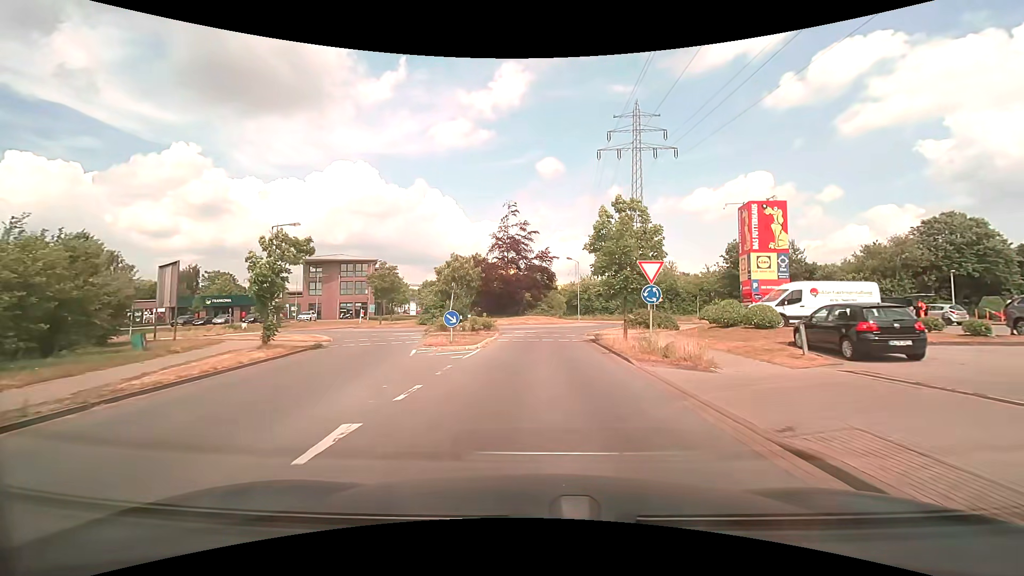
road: residential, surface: asphalt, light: Day
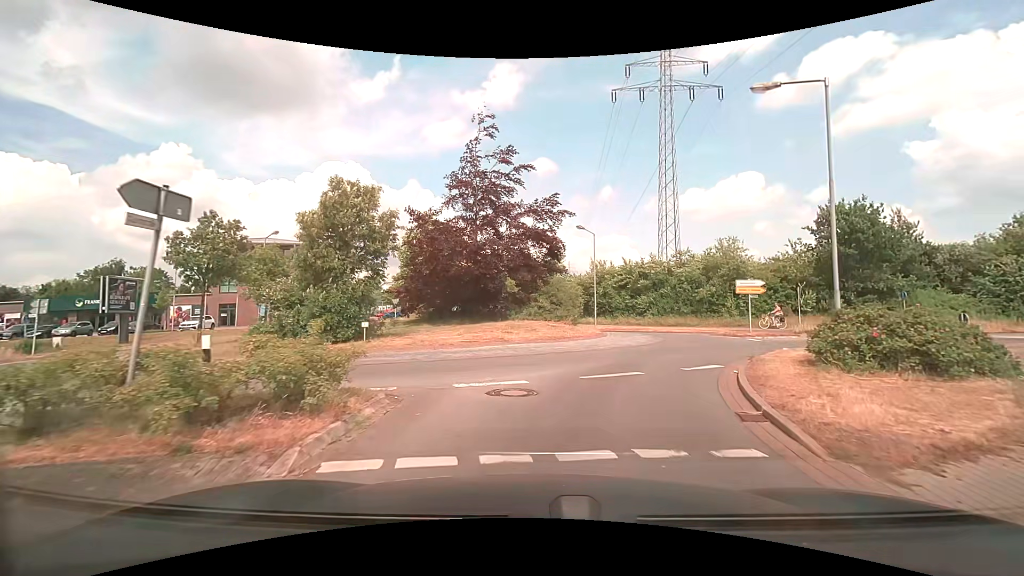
(+0.1, +22.9) m; +1°
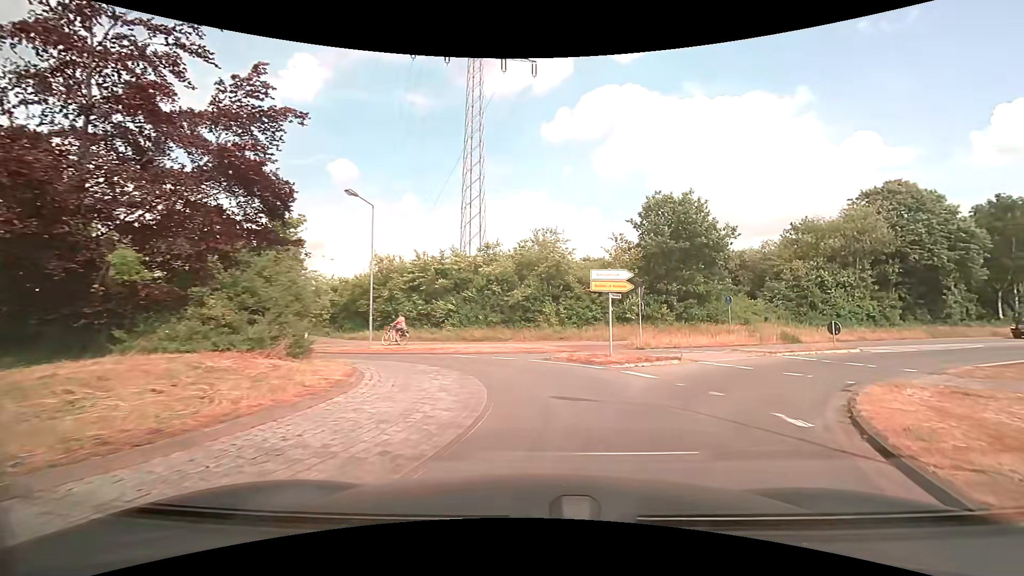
(+2.0, +13.0) m; +24°
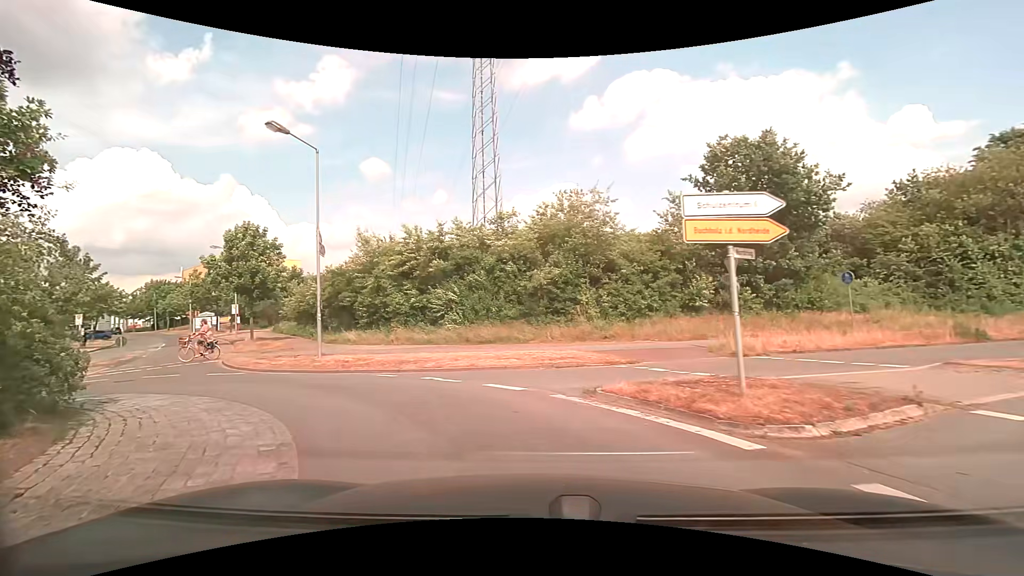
(+0.2, +9.2) m; -5°
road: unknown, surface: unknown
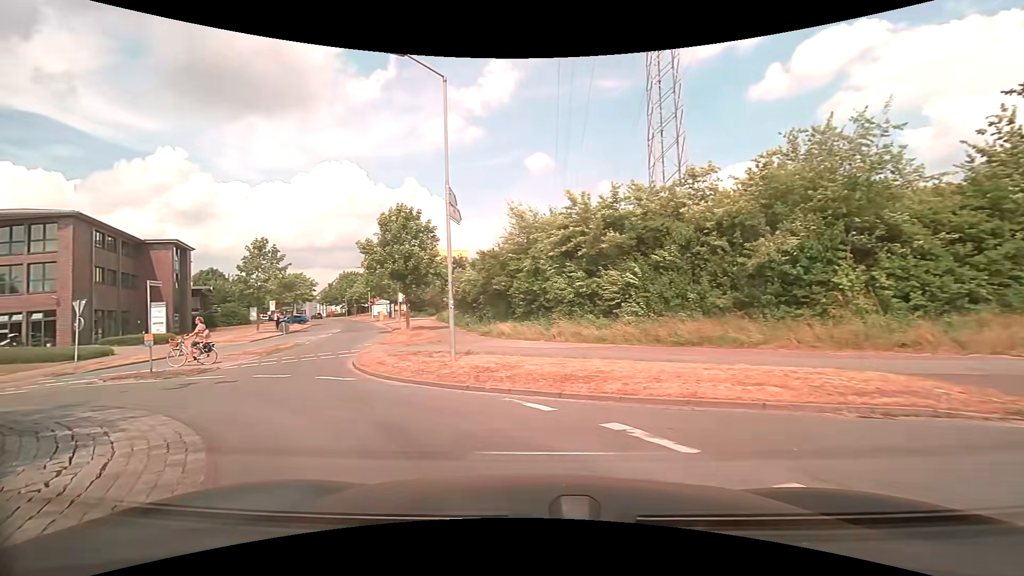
(-0.9, +6.0) m; -18°
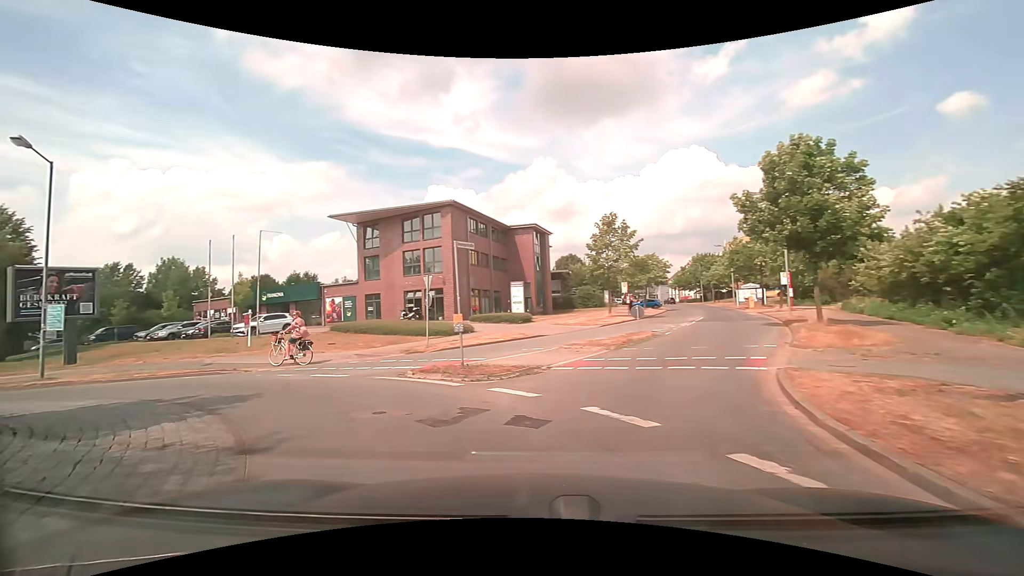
(-2.8, +8.2) m; -39°
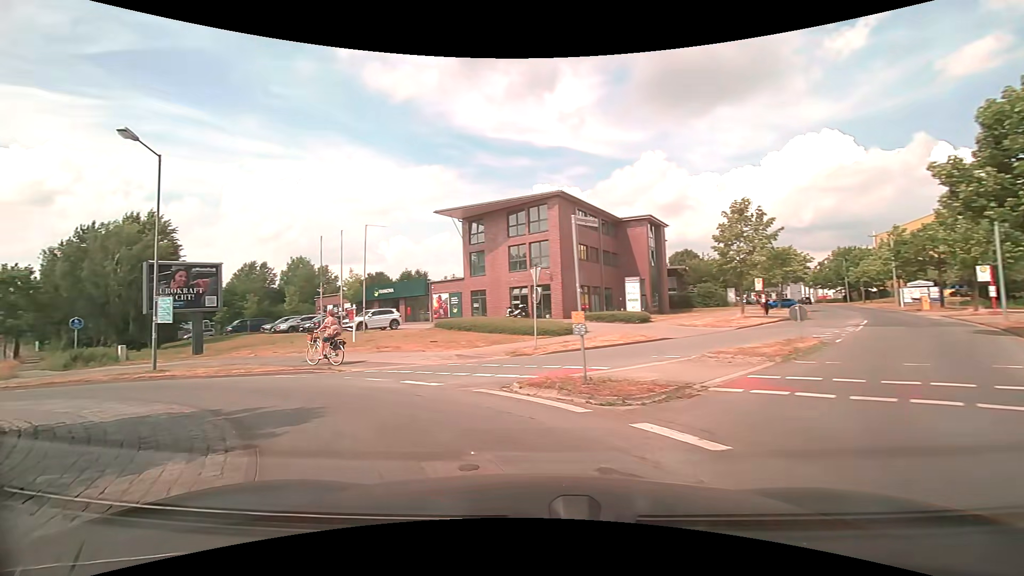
(-0.3, +2.9) m; -13°
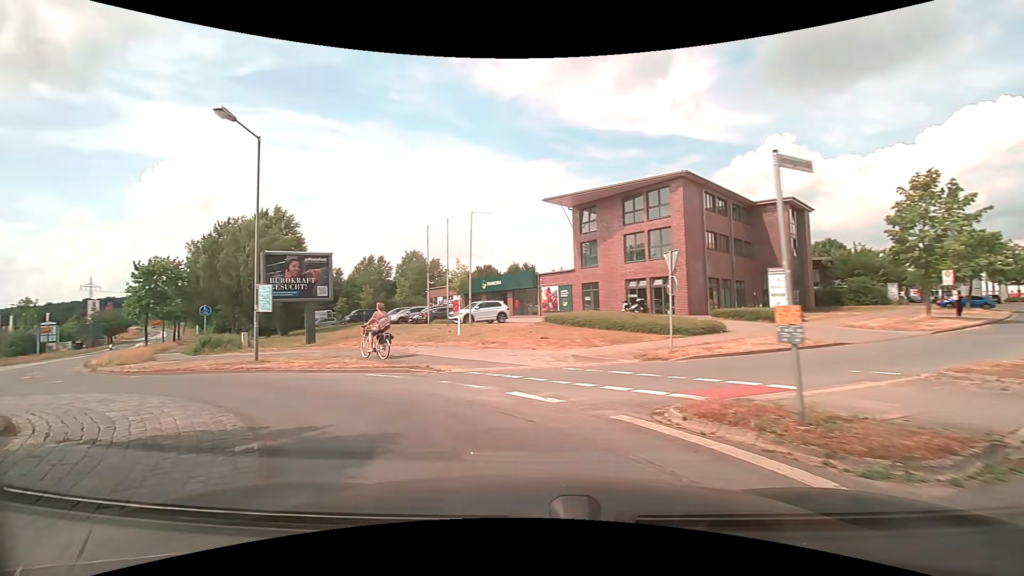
(-0.2, +2.9) m; -11°
(-3, +9) (-12, +15) (-20, +20) (-27, +27) (-33, +35) (-39, +43) (-44, +52) (-50, +60) (-55, +68) (-61, +77) m
